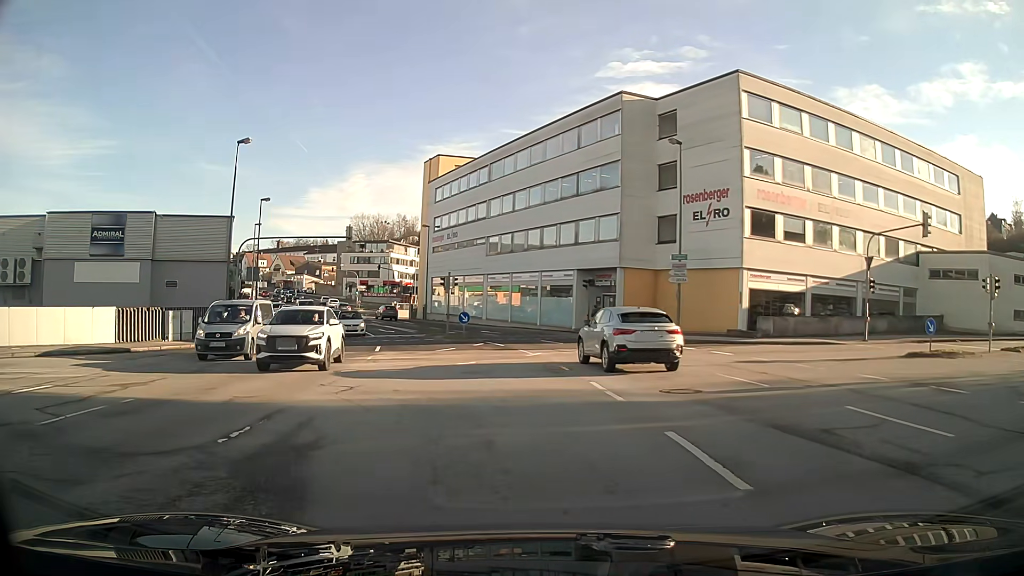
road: tertiary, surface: asphalt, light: Day
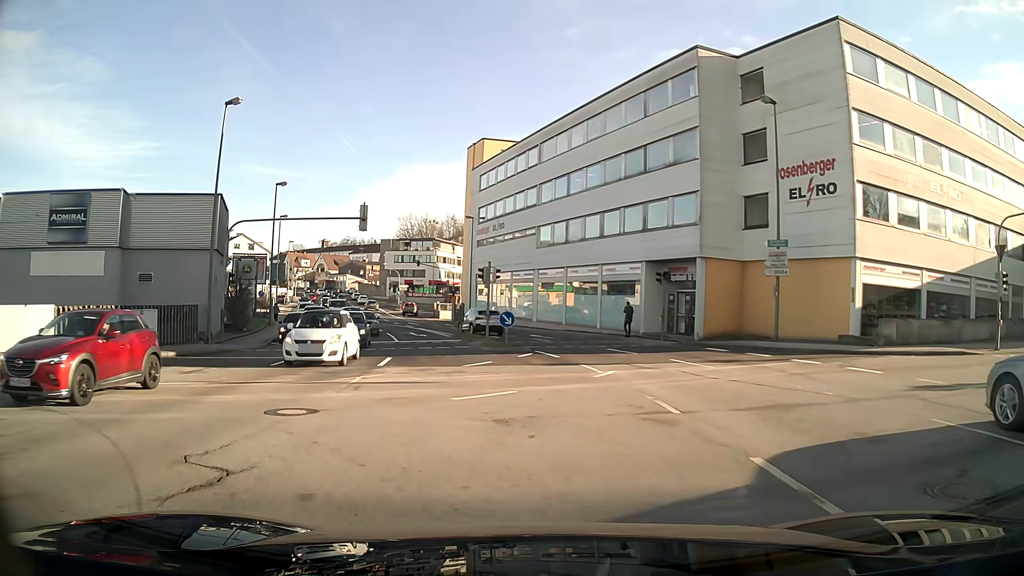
(-0.2, +7.2) m; -3°
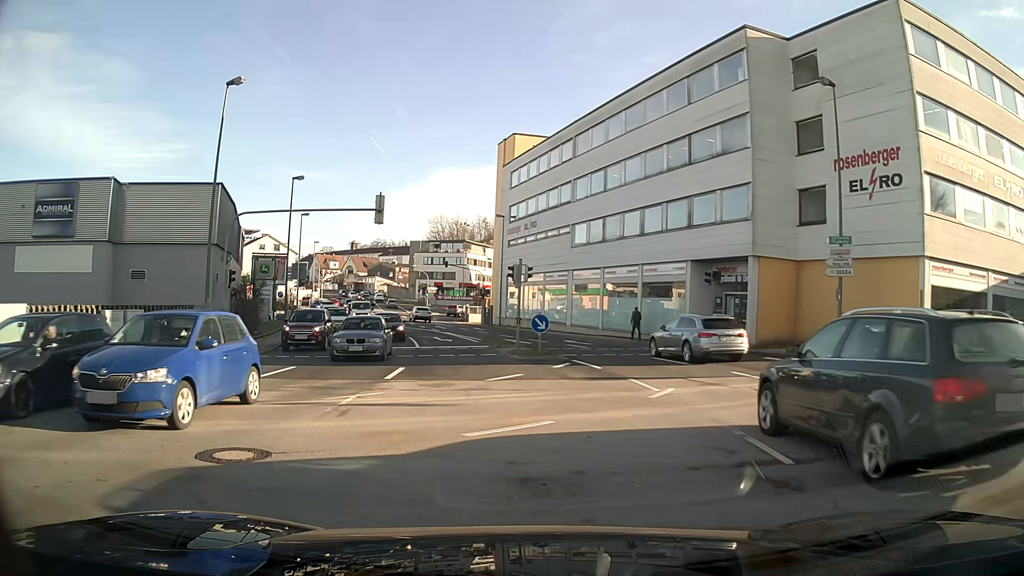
(0.0, +2.9) m; -1°
